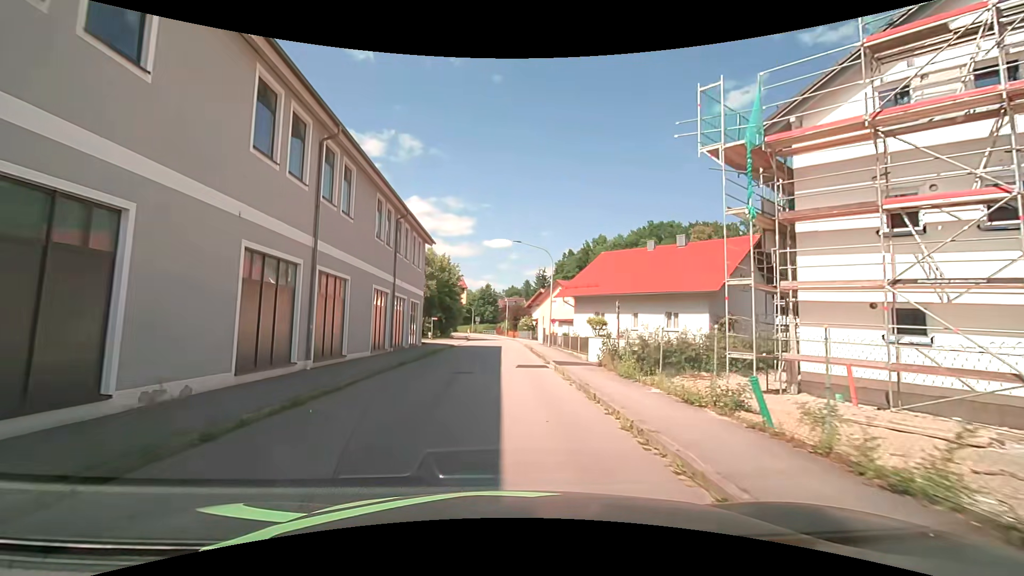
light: Day
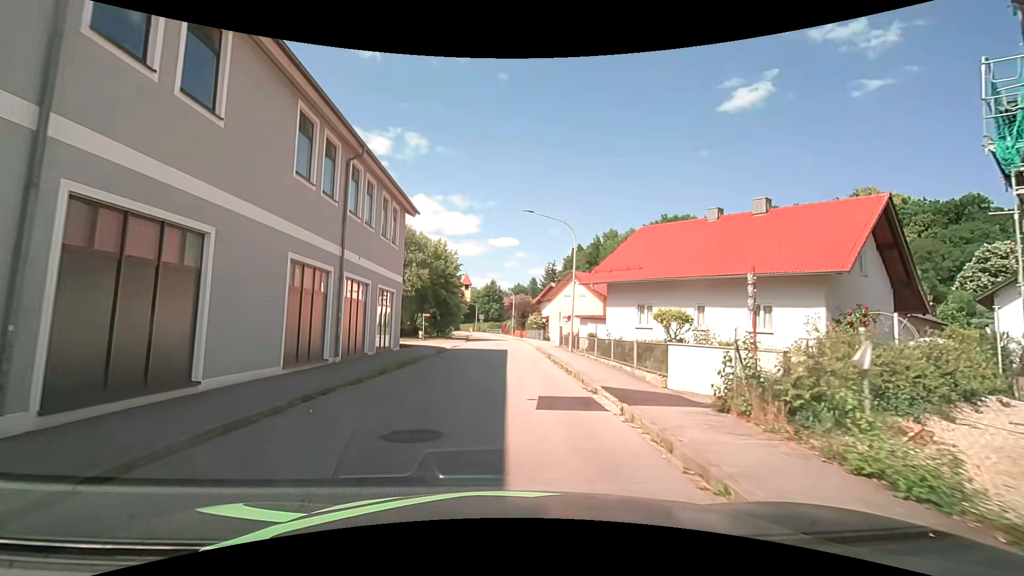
(0.0, +9.0) m; 0°
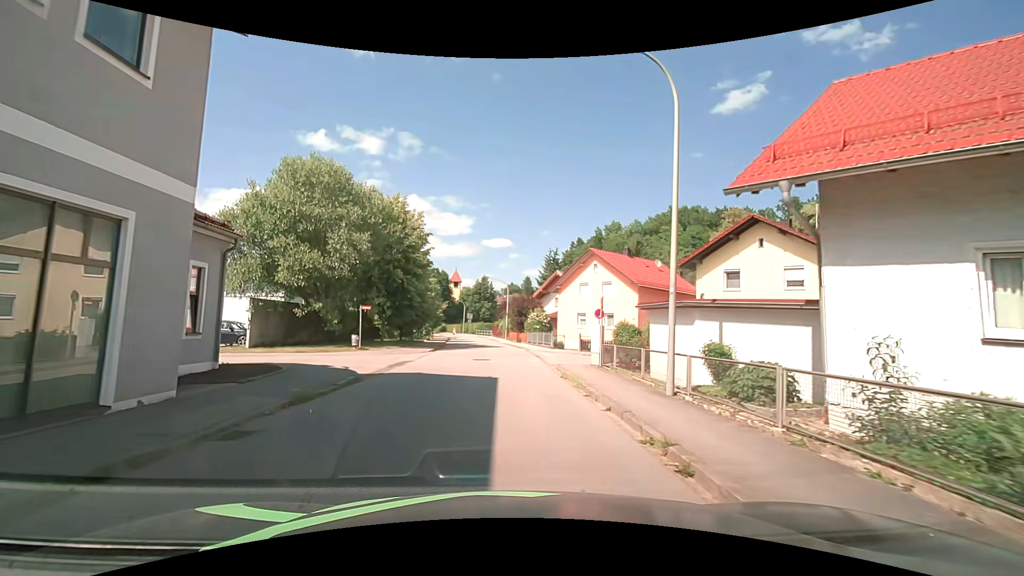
(+0.1, +17.1) m; 0°
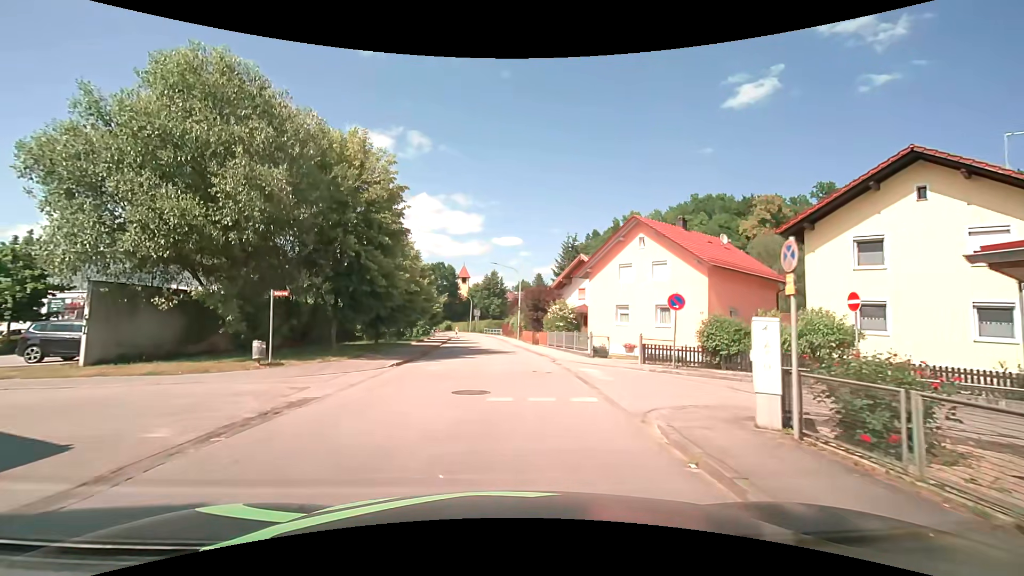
(0.0, +11.0) m; -1°
